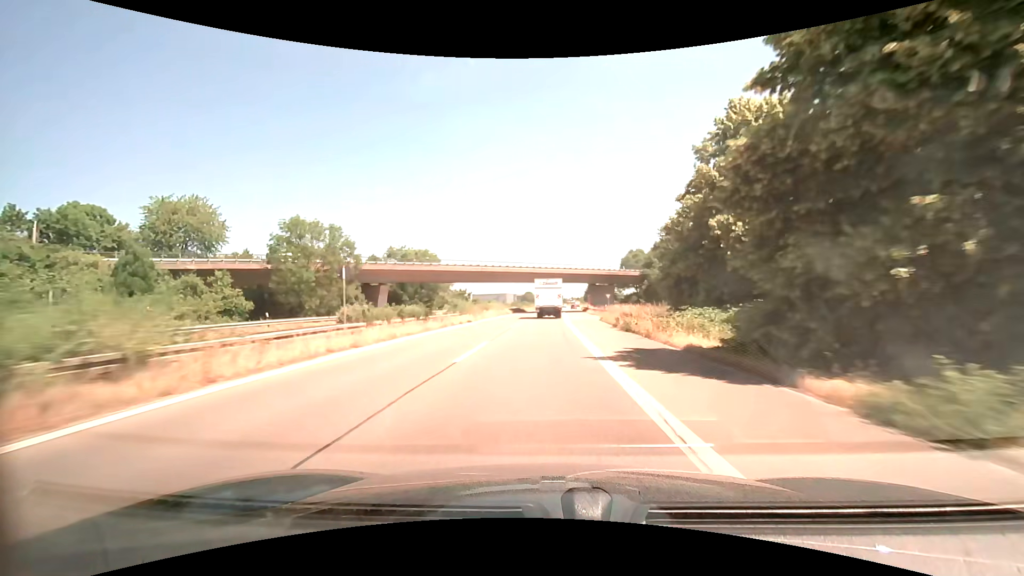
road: trunk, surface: asphalt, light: Day
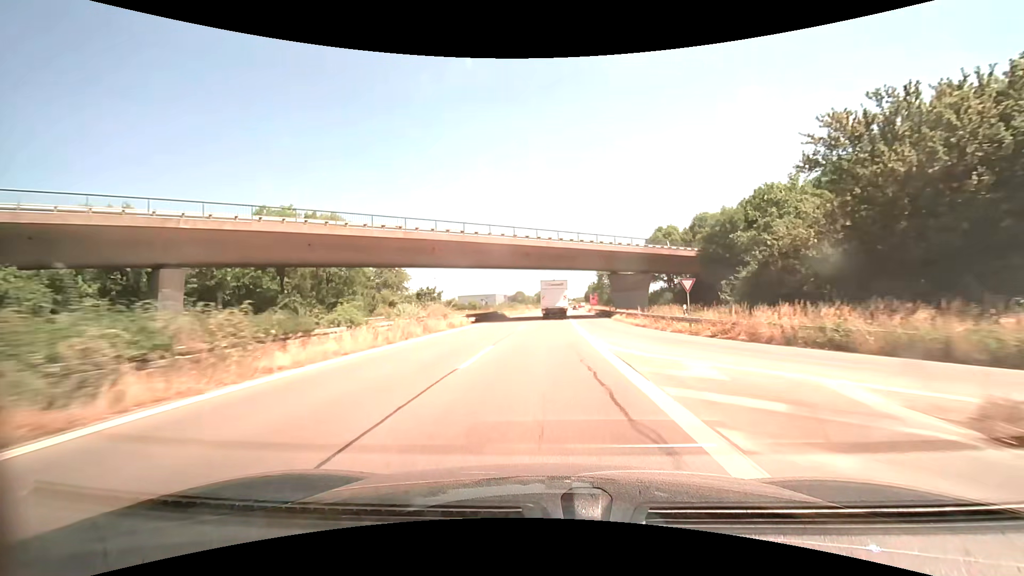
(+0.2, +37.3) m; +1°
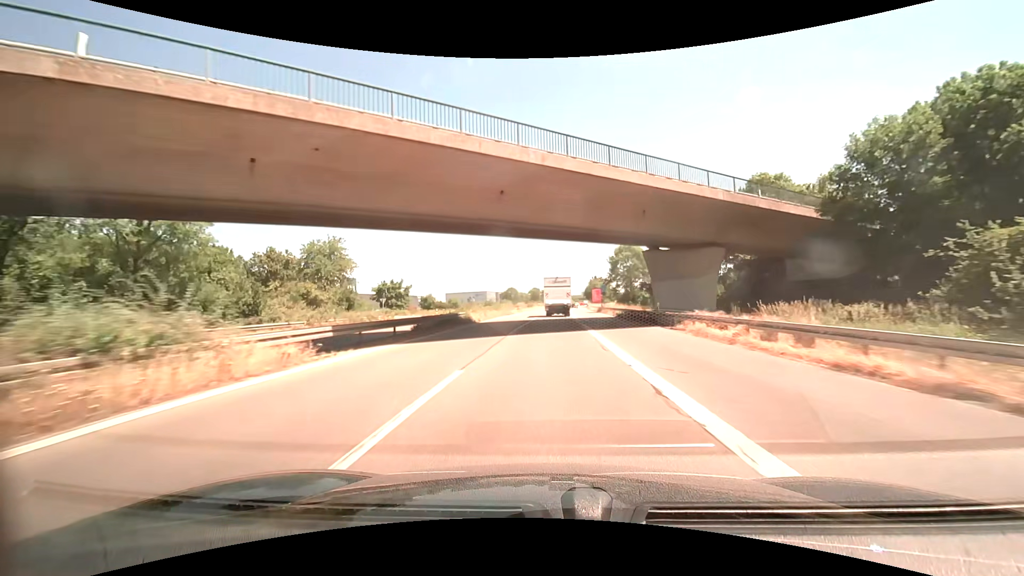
(+0.2, +24.8) m; +1°
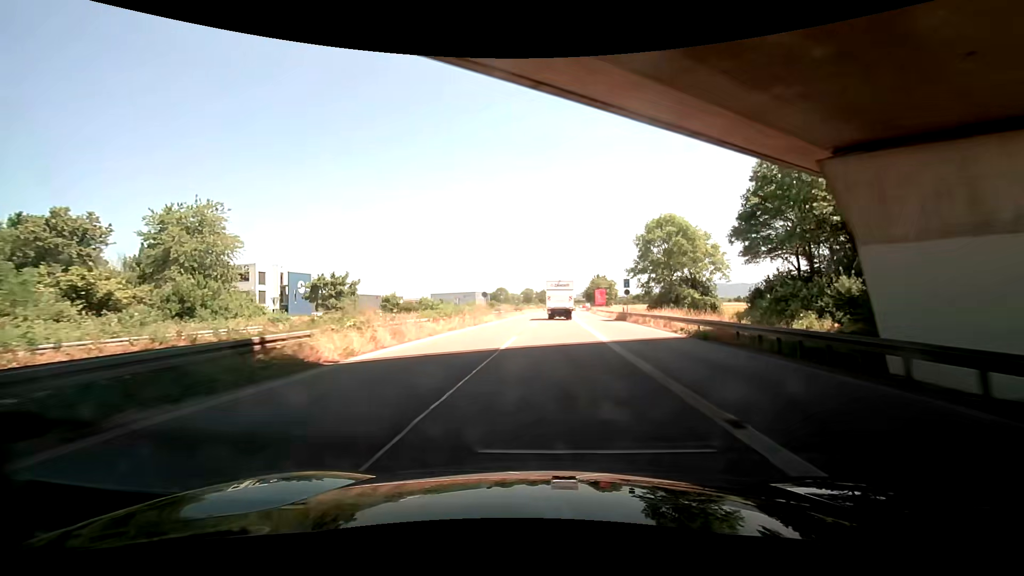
(+0.1, +24.8) m; +2°
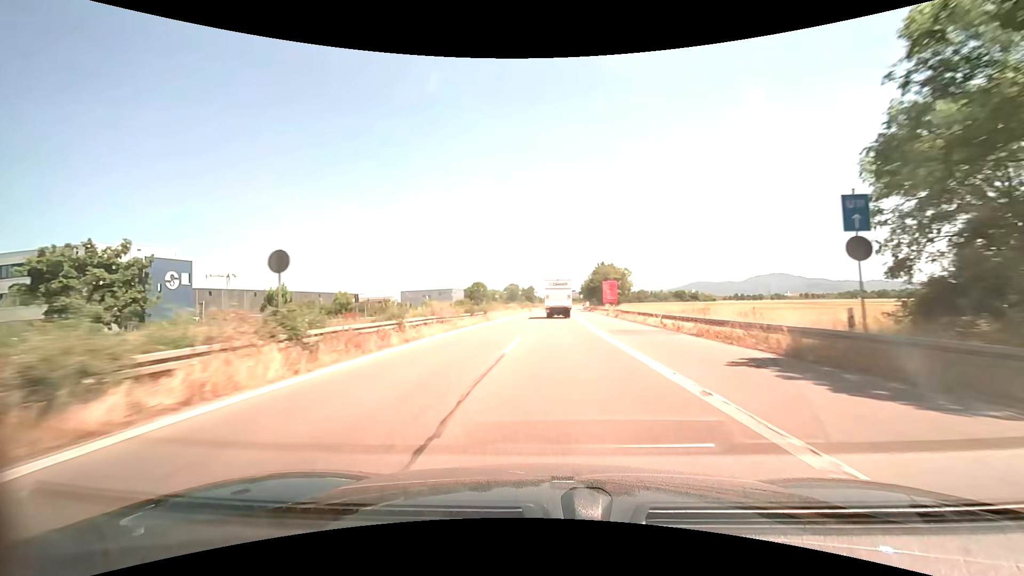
(-0.4, +37.0) m; 0°
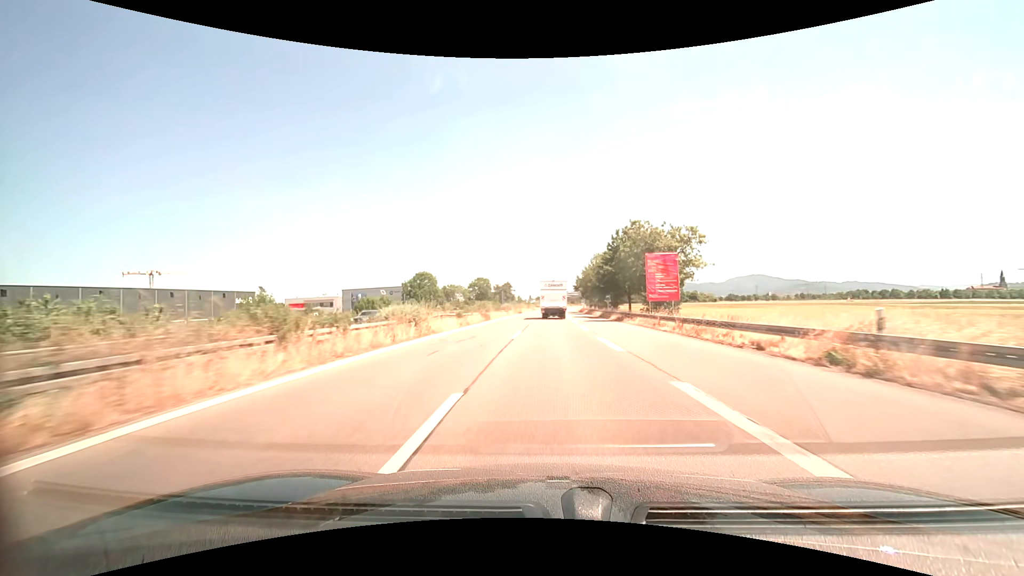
(+0.7, +49.4) m; +2°
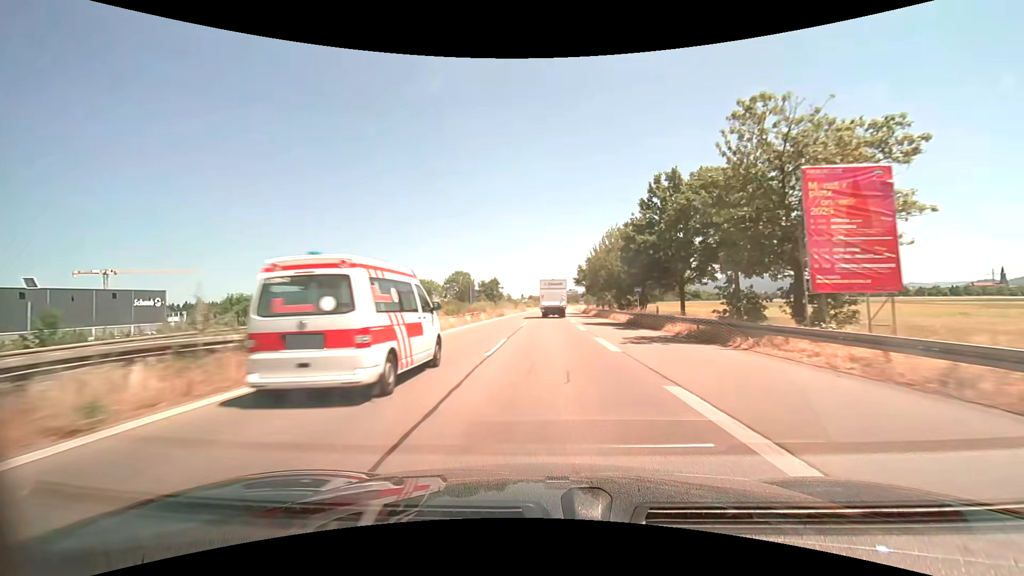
(+0.2, +24.8) m; +1°
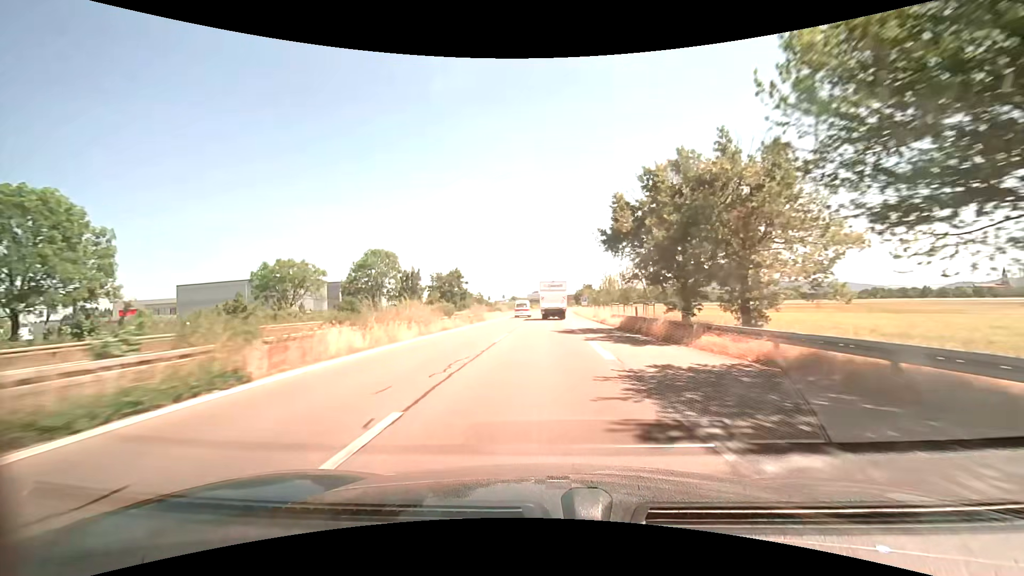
(+0.6, +49.8) m; +2°
(0, +10) (0, +20) (0, +30) (0, +40) (+1, +50) (+1, +60) (+1, +70) (+1, +80) (+2, +90) (+2, +100) m
